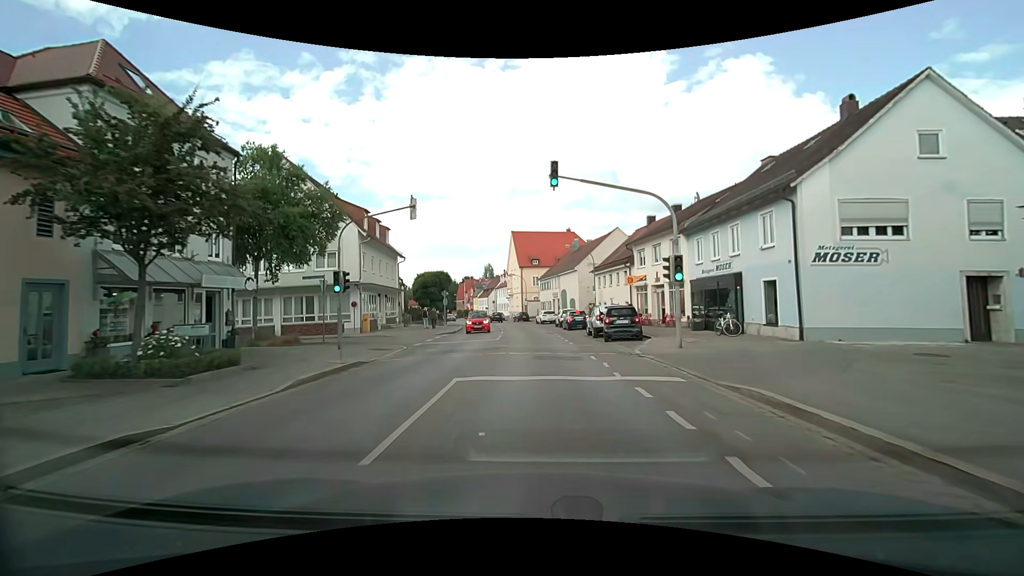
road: secondary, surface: asphalt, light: Day
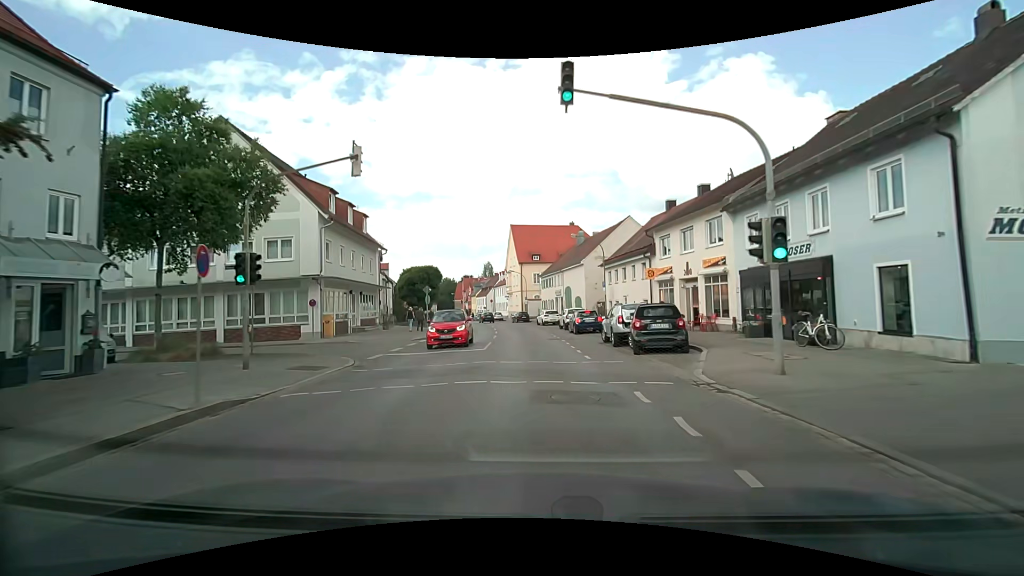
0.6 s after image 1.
(0.0, +6.5) m; 0°
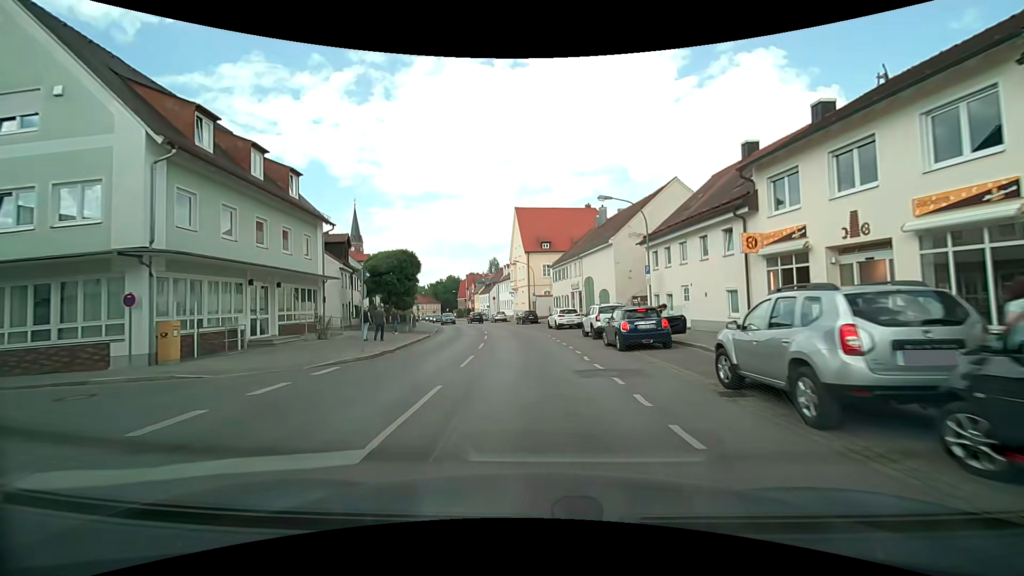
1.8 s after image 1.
(0.0, +13.3) m; -1°
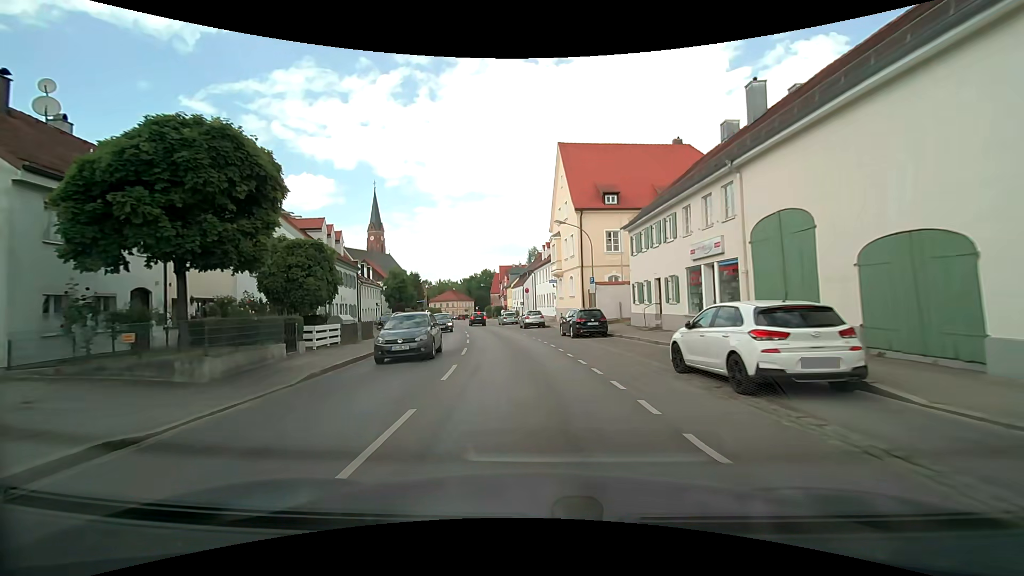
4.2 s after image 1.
(-1.1, +26.6) m; -5°
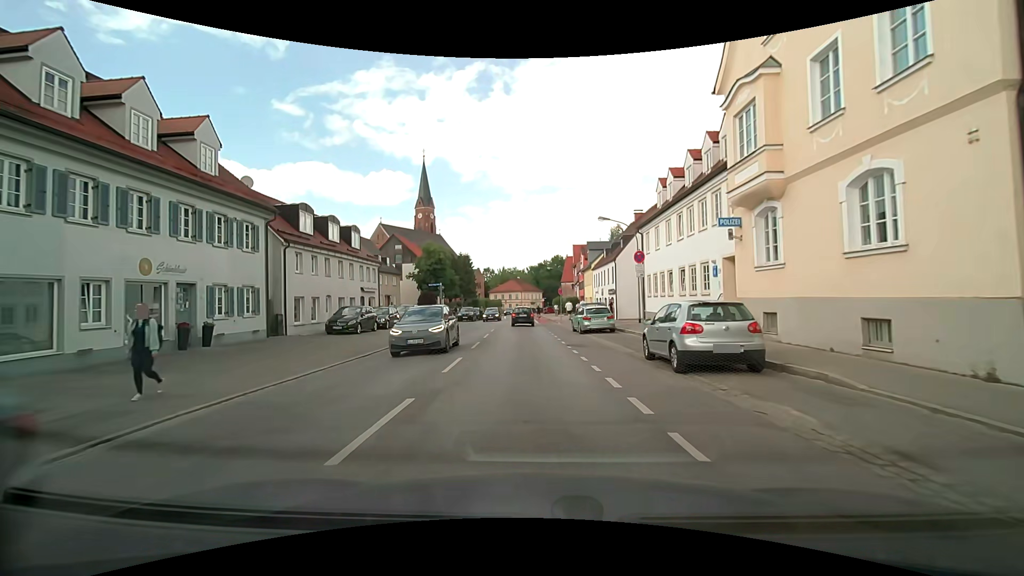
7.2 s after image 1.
(-2.0, +29.5) m; -8°
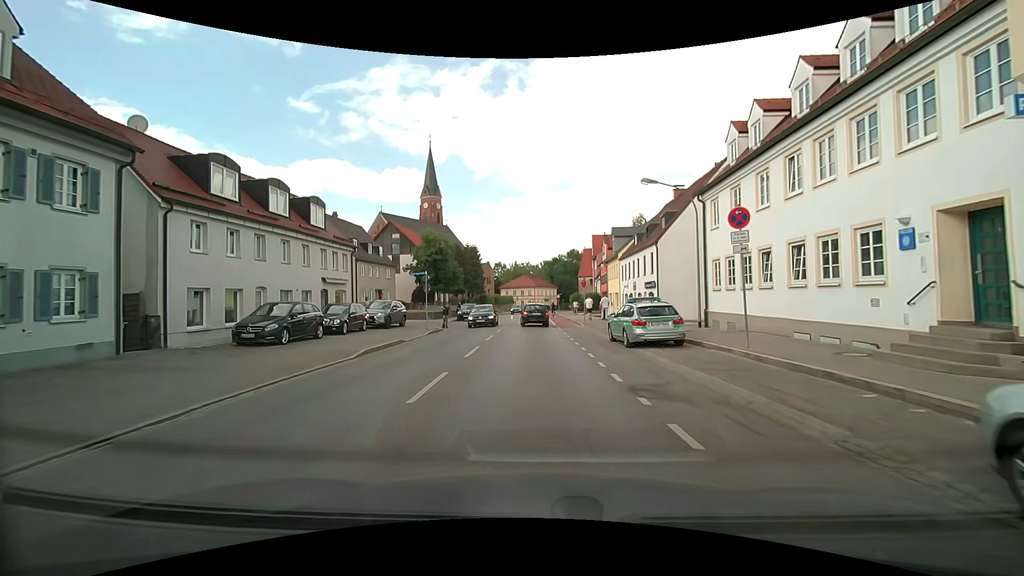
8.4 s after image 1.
(-0.2, +9.5) m; -3°
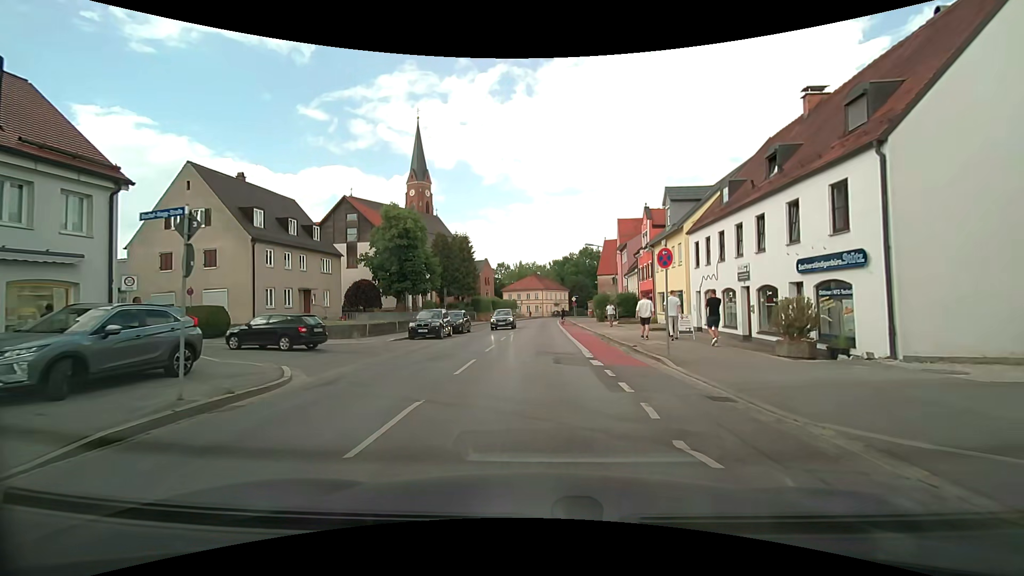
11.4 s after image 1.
(+0.2, +20.3) m; +1°
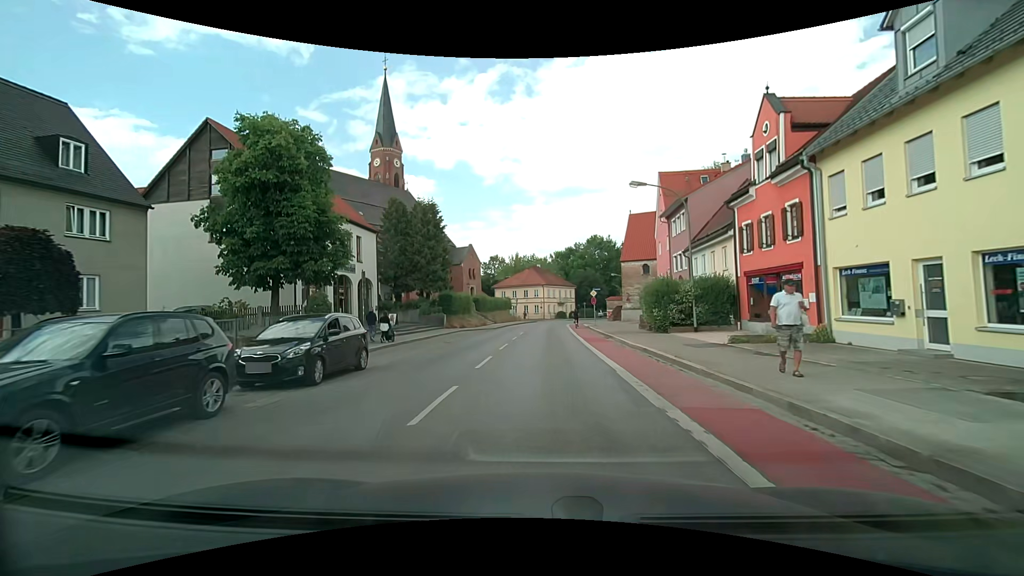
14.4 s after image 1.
(-0.3, +22.9) m; -1°
(0, +10) (0, +20) (0, +30) (+1, +40) (+1, +50) (+2, +60) (+4, +70) (+7, +79) (+11, +89) (+15, +97) m
